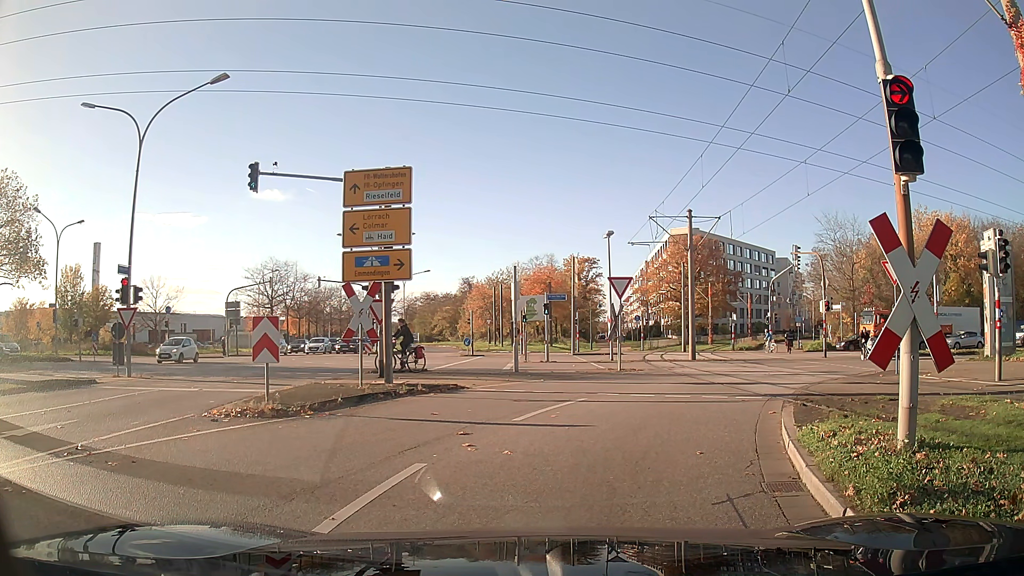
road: tertiary_link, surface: asphalt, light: Day
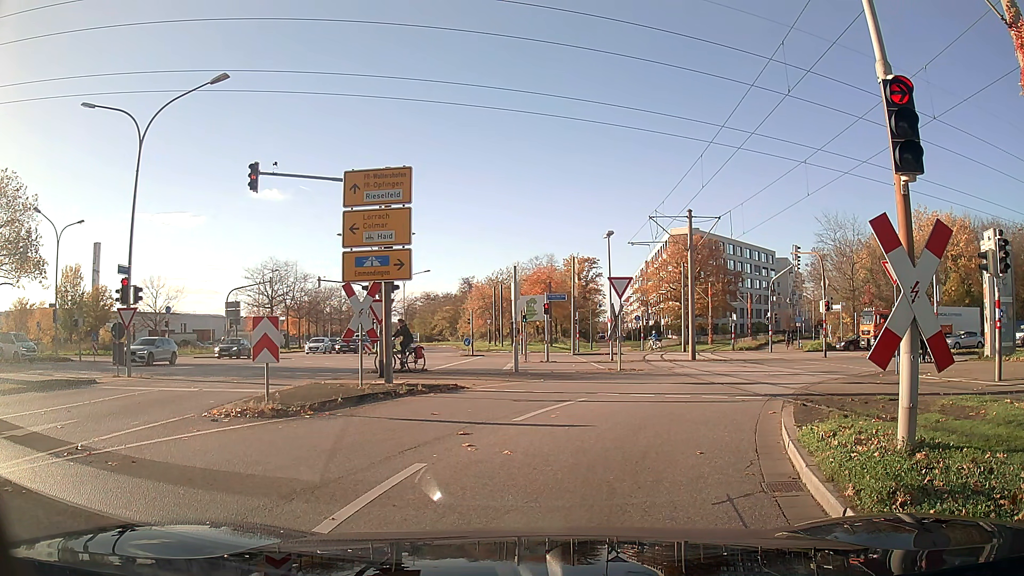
(0.0, 0.0) m; 0°
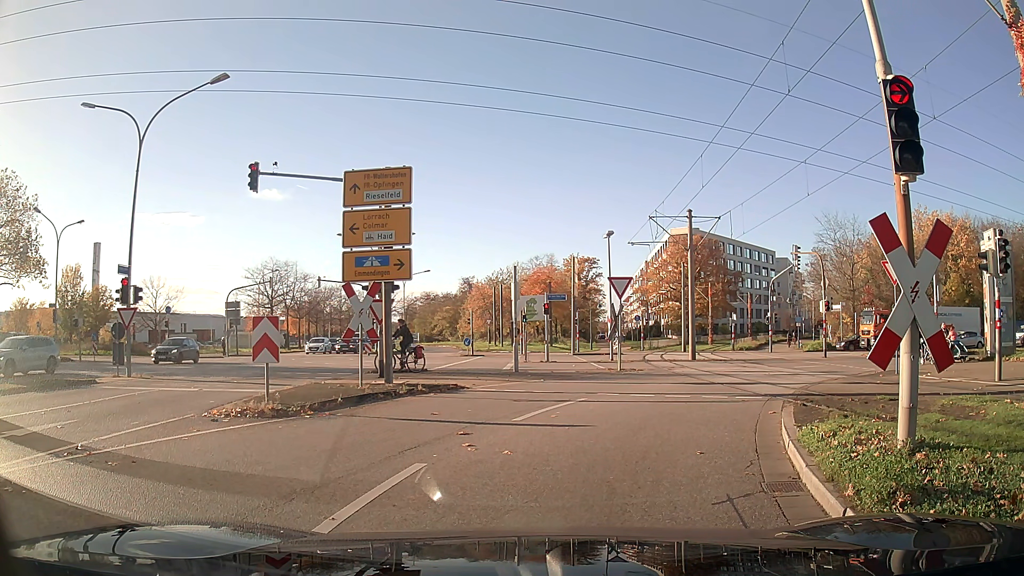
(0.0, 0.0) m; 0°
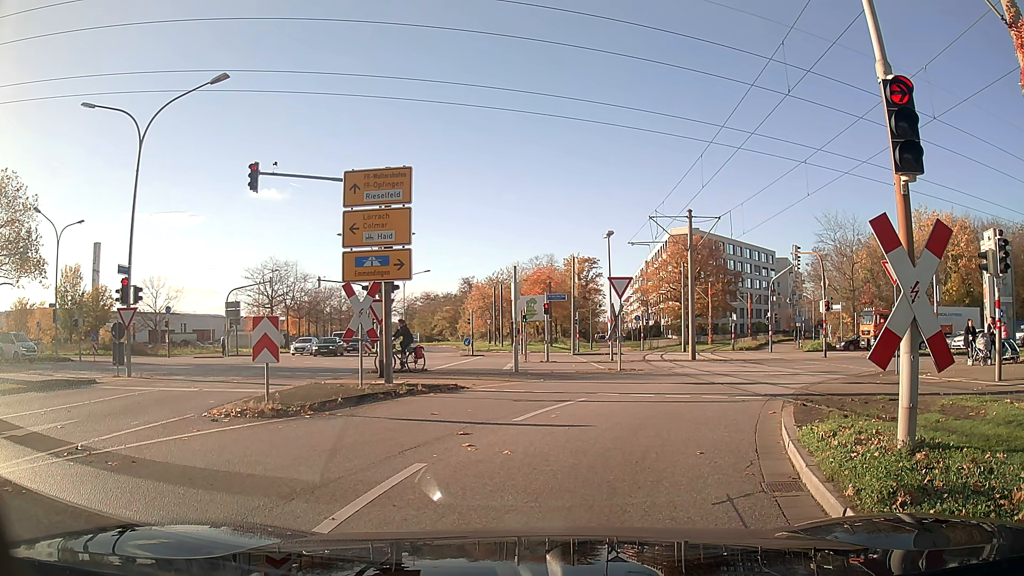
(0.0, 0.0) m; 0°
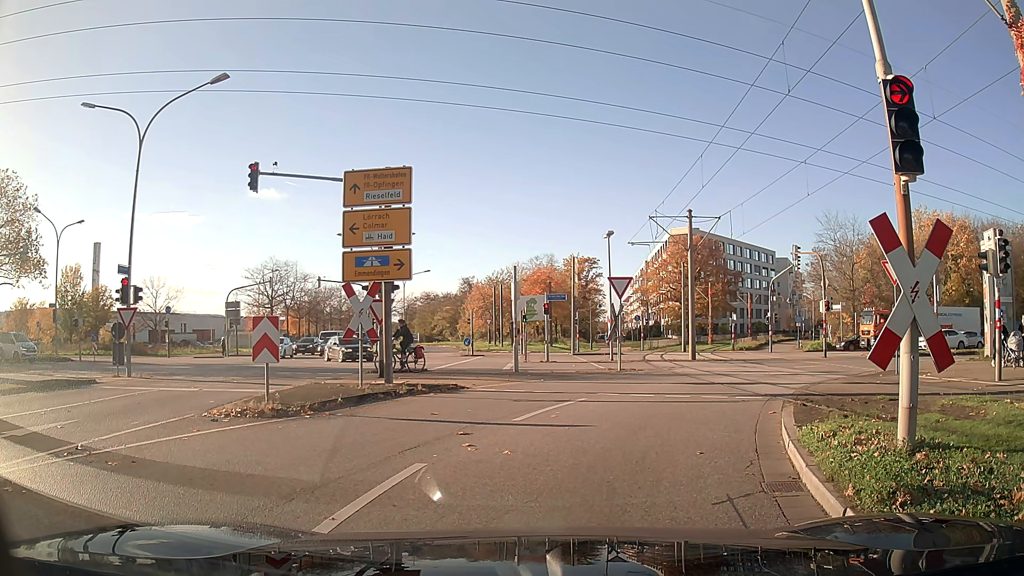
(0.0, 0.0) m; 0°
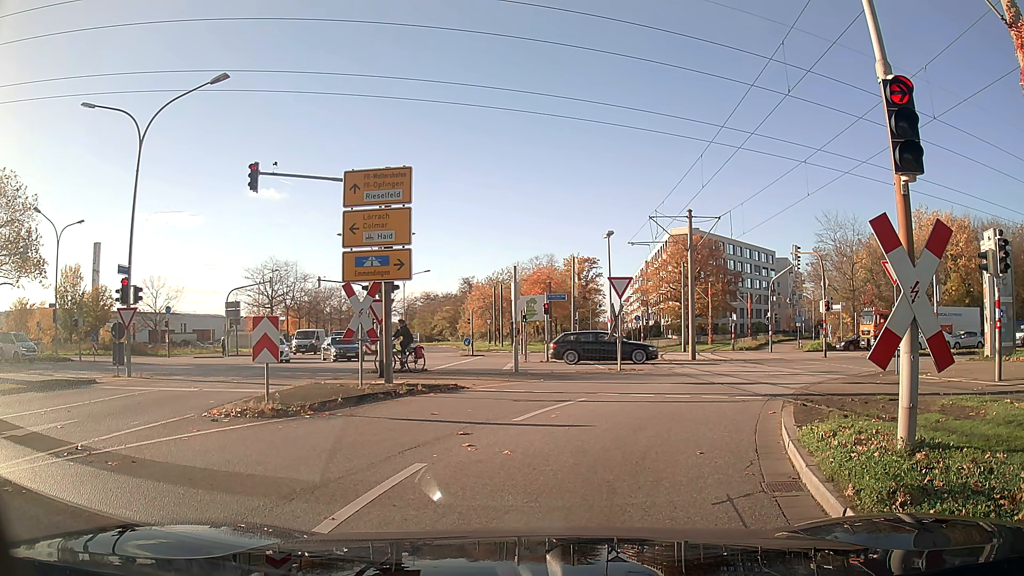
(0.0, 0.0) m; 0°
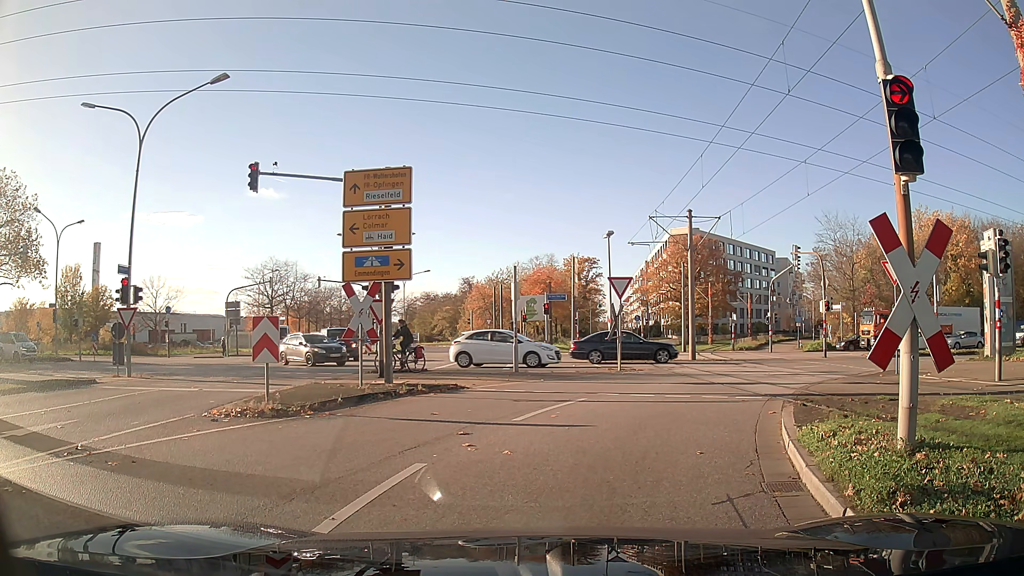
(0.0, 0.0) m; 0°
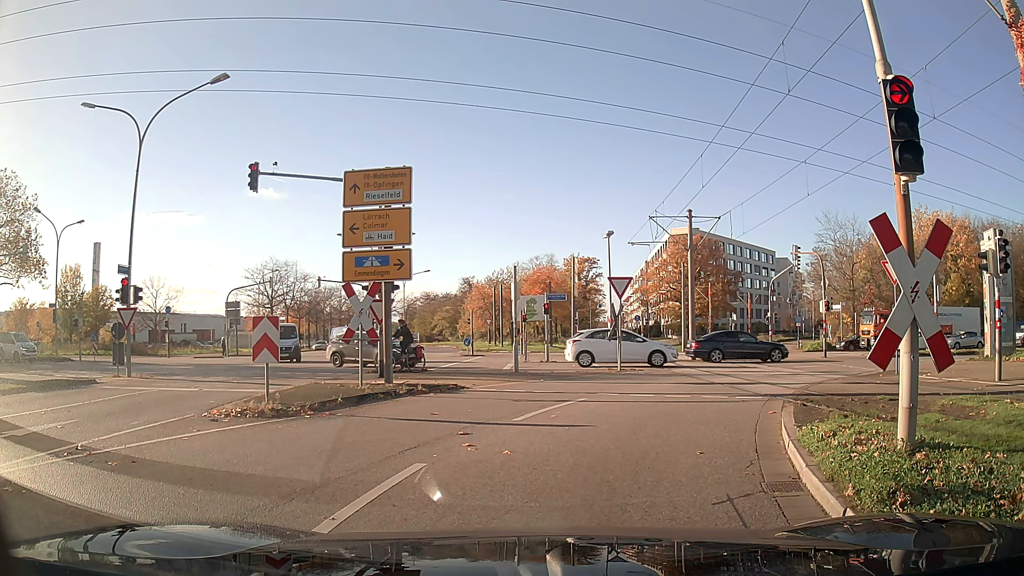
(0.0, 0.0) m; 0°
